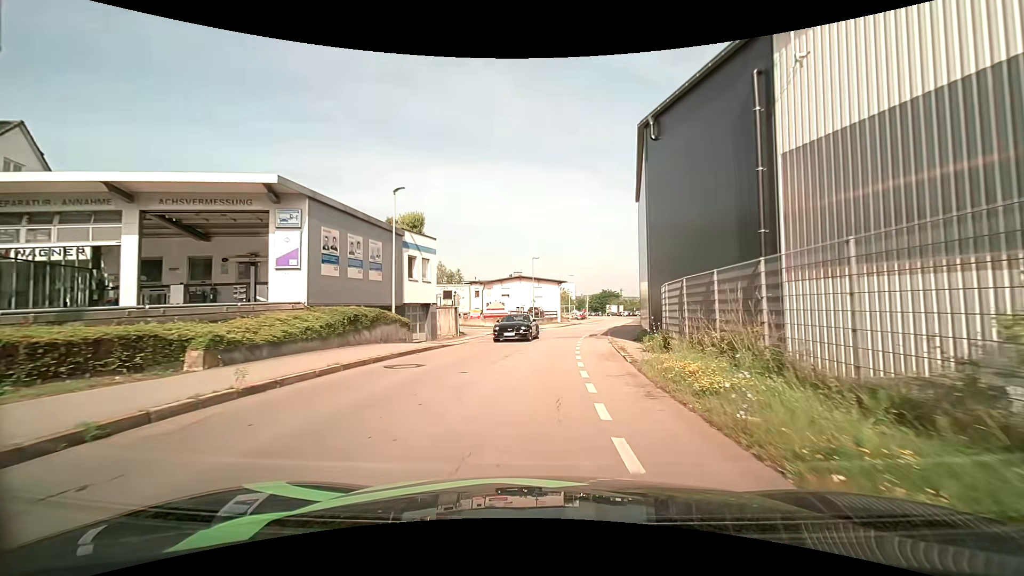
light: Day
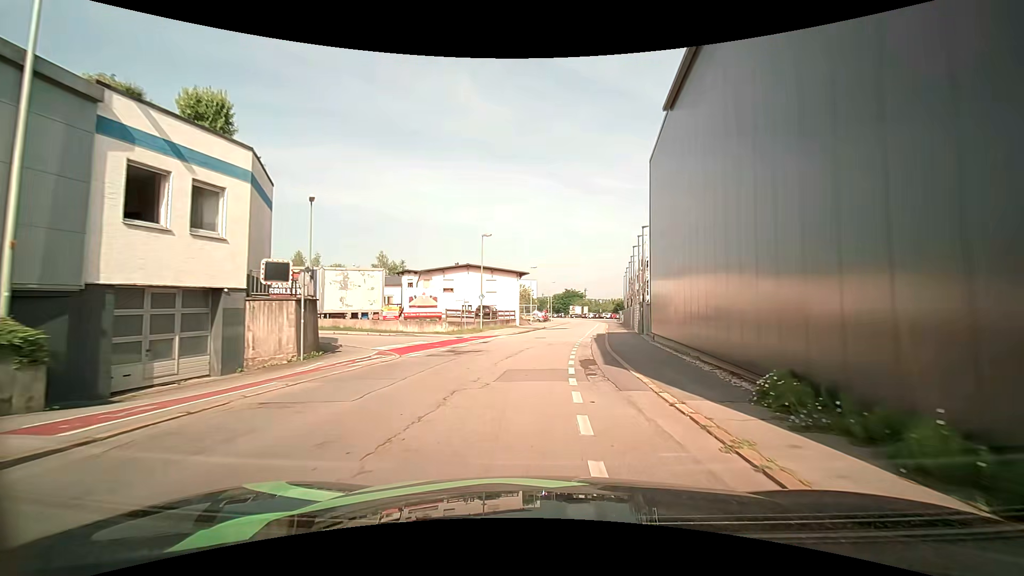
(+0.7, +17.1) m; +4°
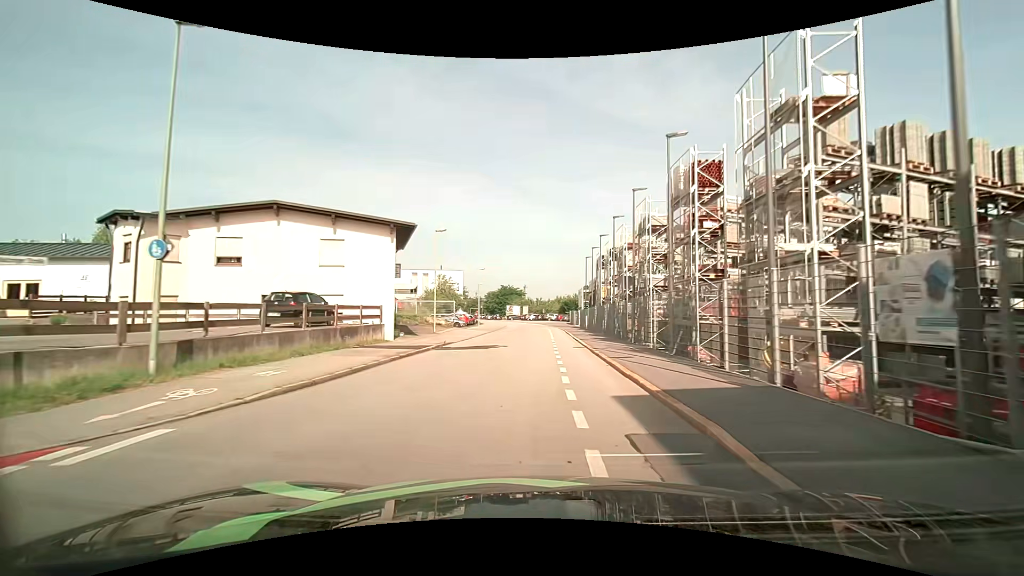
(+2.3, +30.0) m; +7°
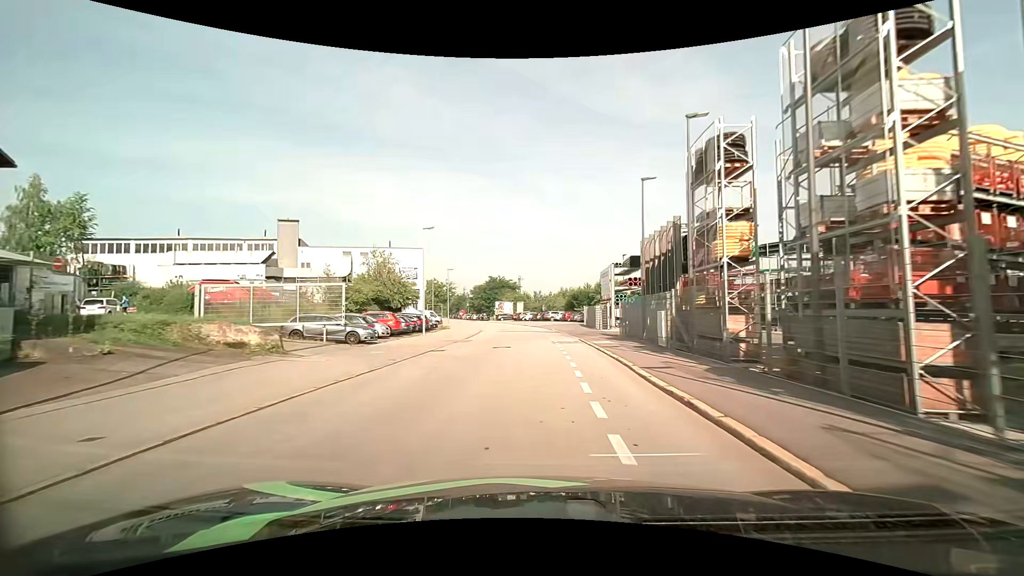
(+0.2, +31.8) m; 0°
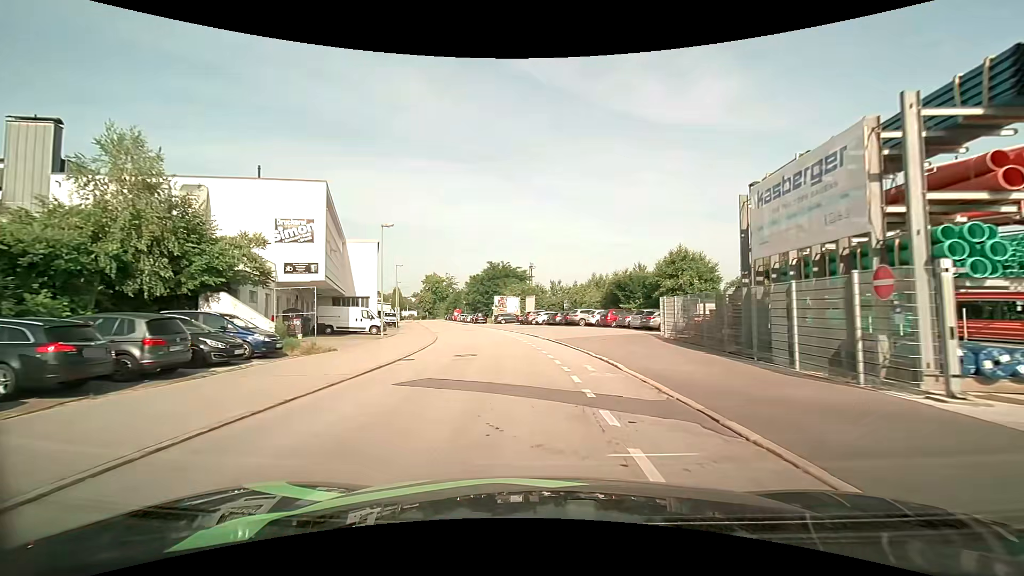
(-0.2, +32.9) m; -1°
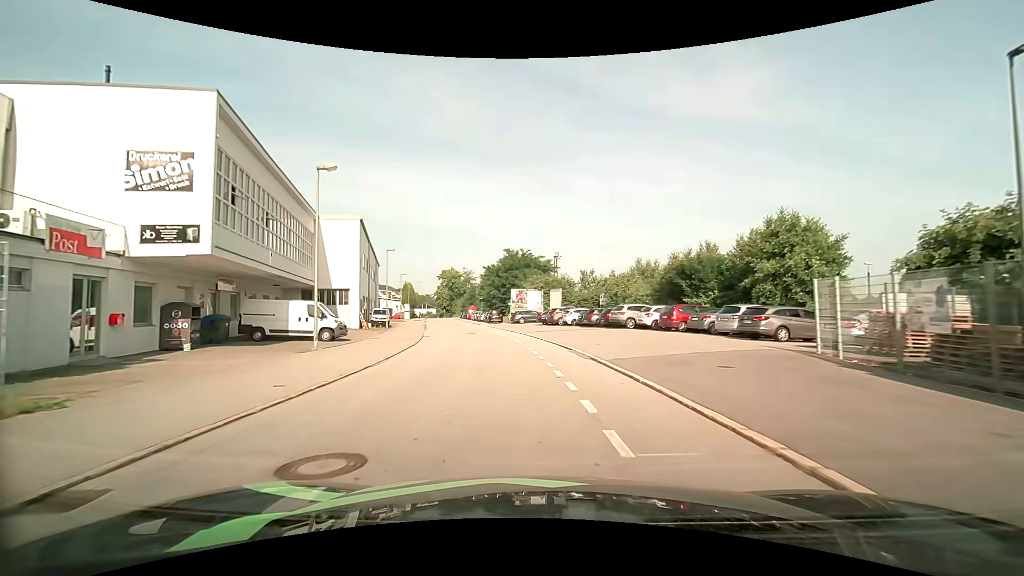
(-0.3, +13.4) m; -3°
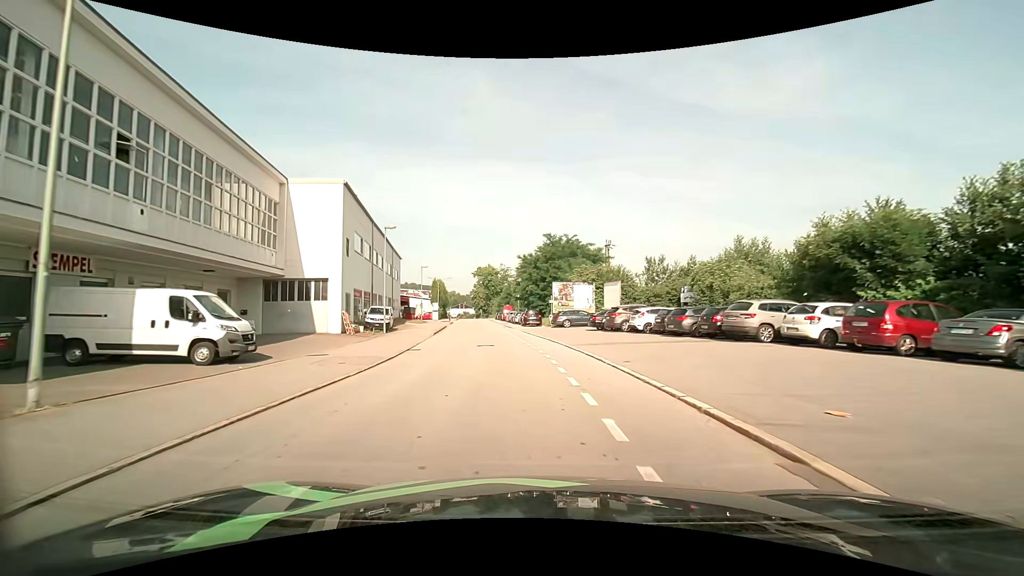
(-0.6, +13.5) m; -5°
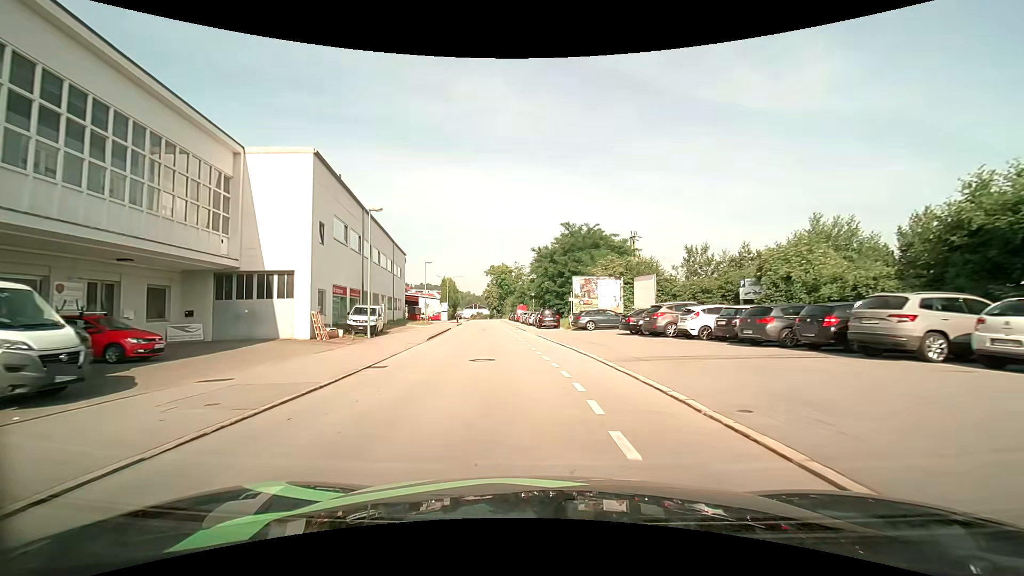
(-0.1, +6.8) m; -2°
(0, +10) (-1, +20) (-2, +30) (-3, +40) (-4, +50) (-5, +60) (-6, +70) (-7, +80) (-9, +90) (-10, +99) m
